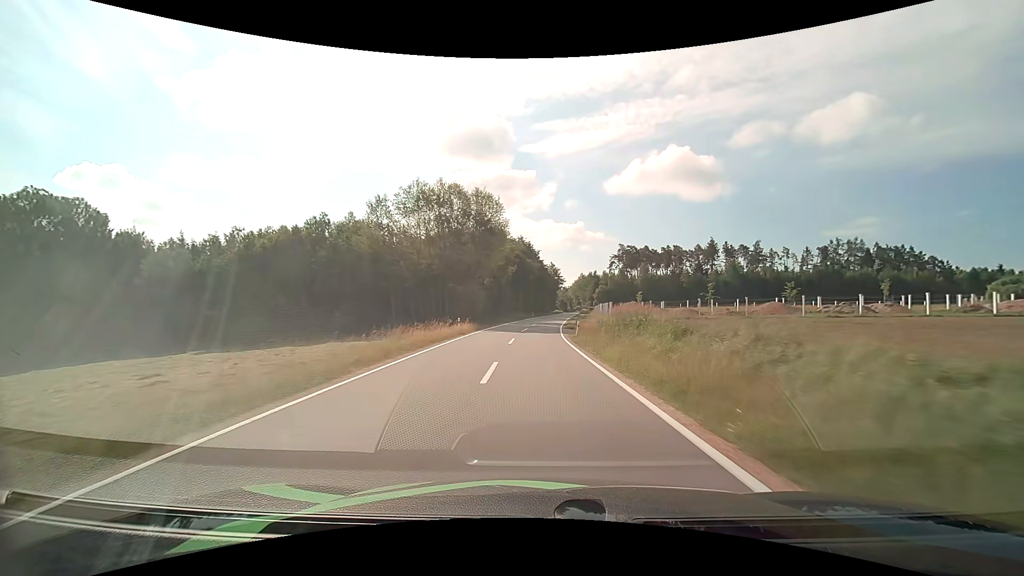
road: tertiary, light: Day
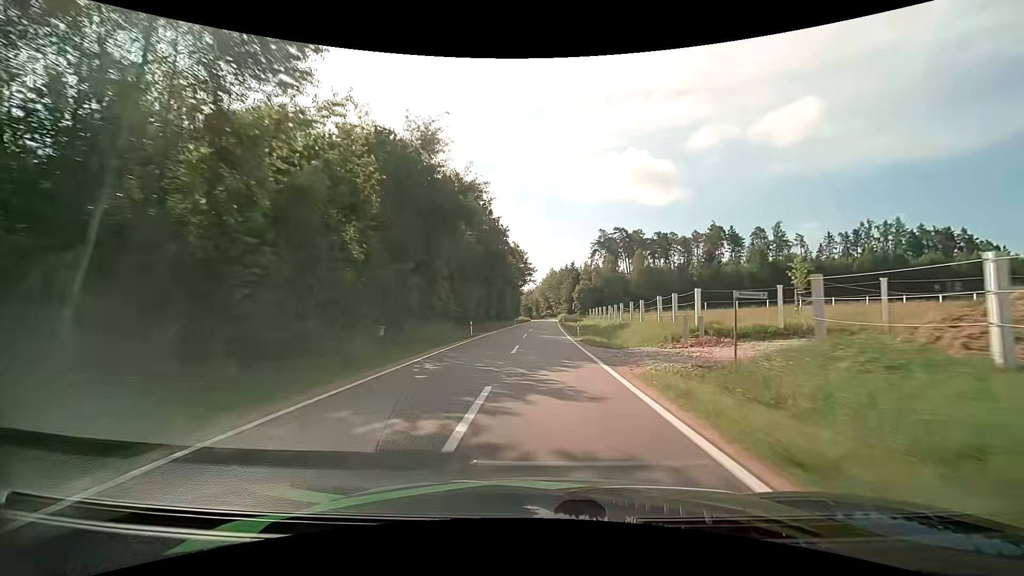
(+0.4, +52.5) m; +4°
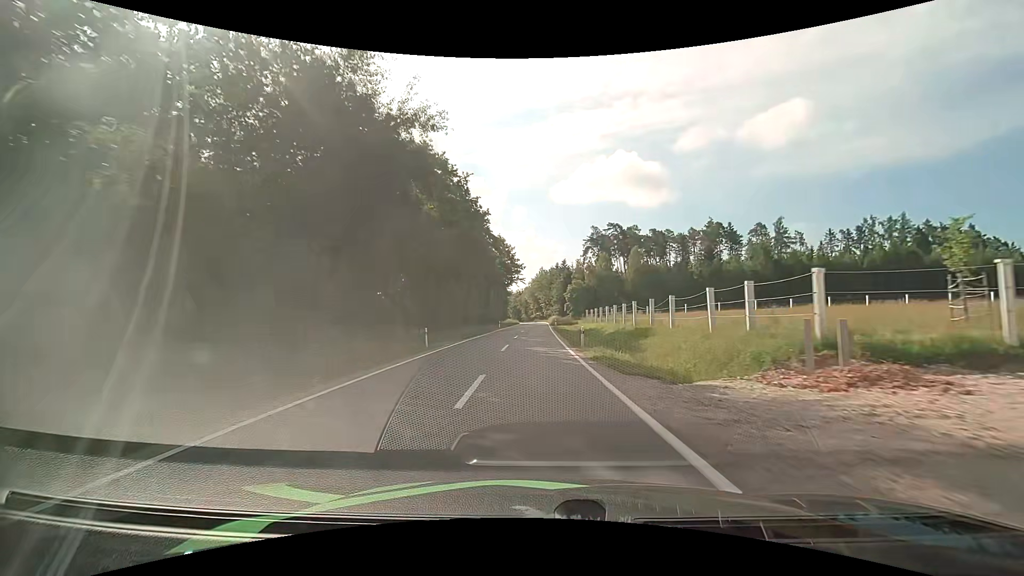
(+0.1, +9.9) m; +1°
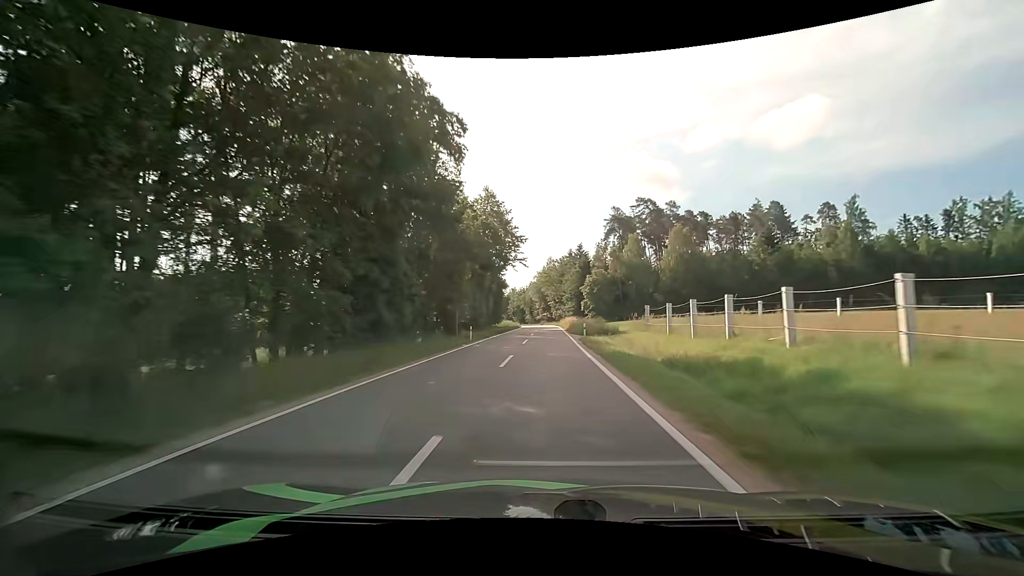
(-0.3, +30.0) m; -1°
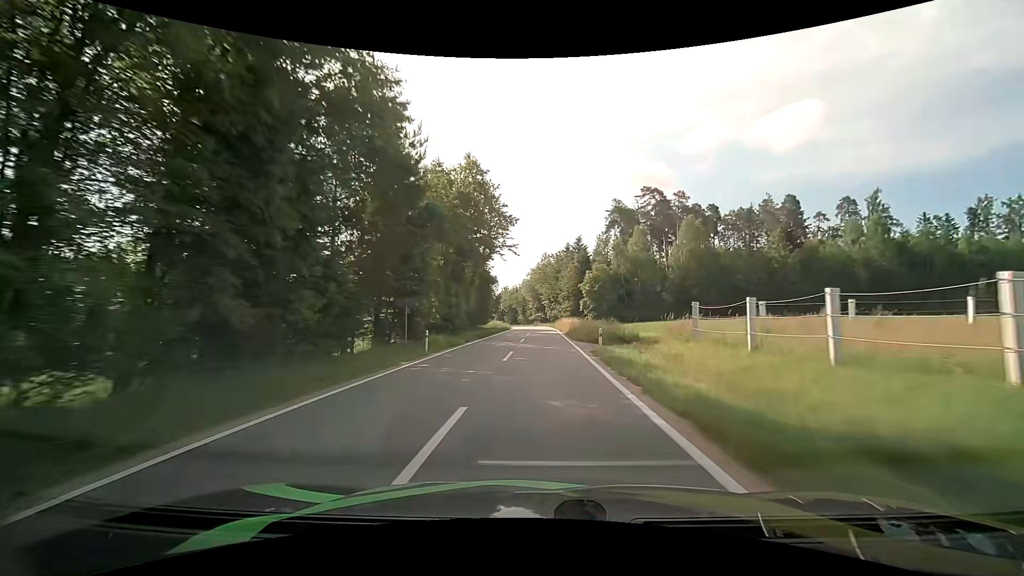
(0.0, +10.3) m; +1°
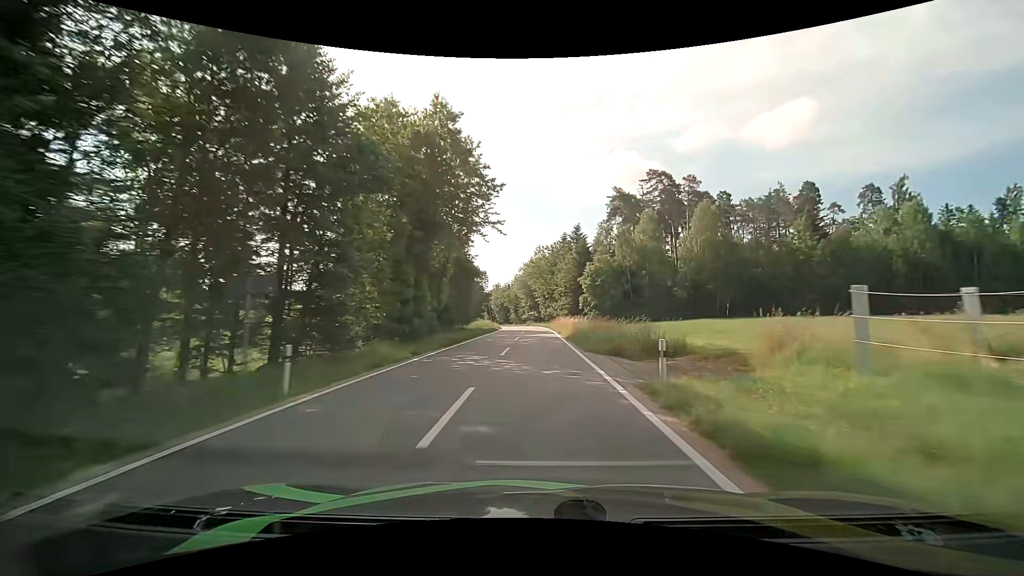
(+0.1, +10.4) m; +1°
